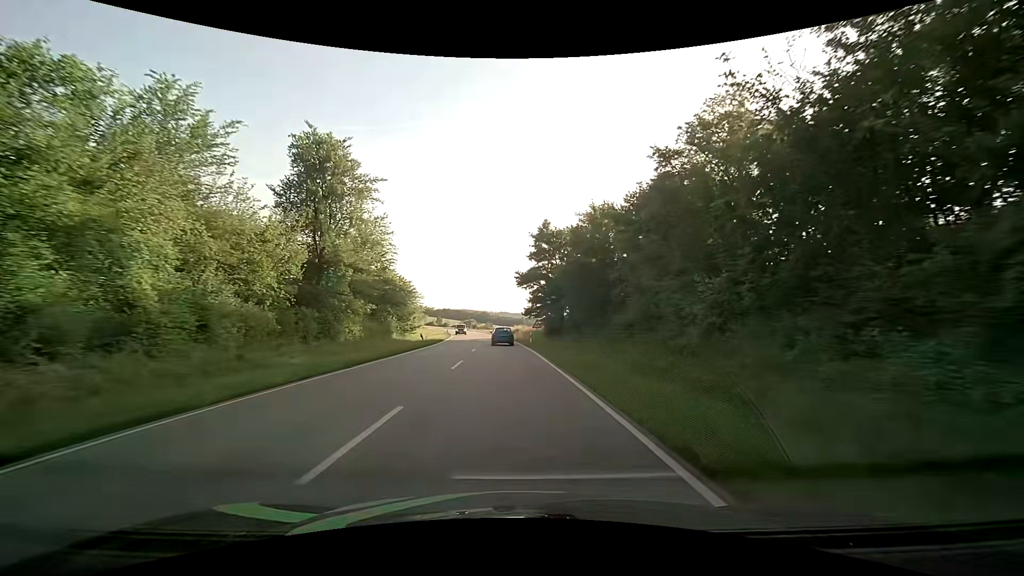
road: secondary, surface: asphalt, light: Day
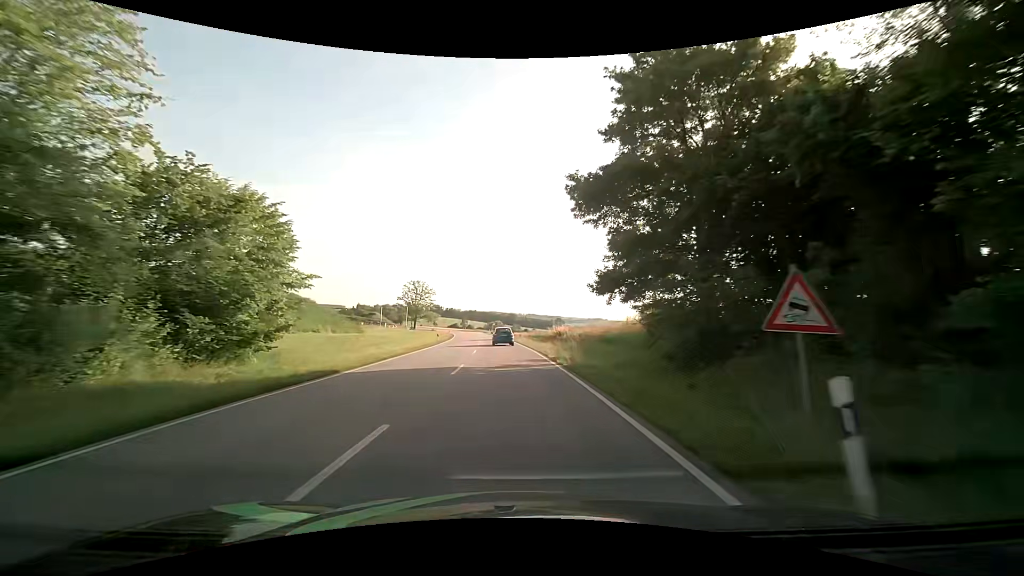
(-1.1, +37.9) m; -3°
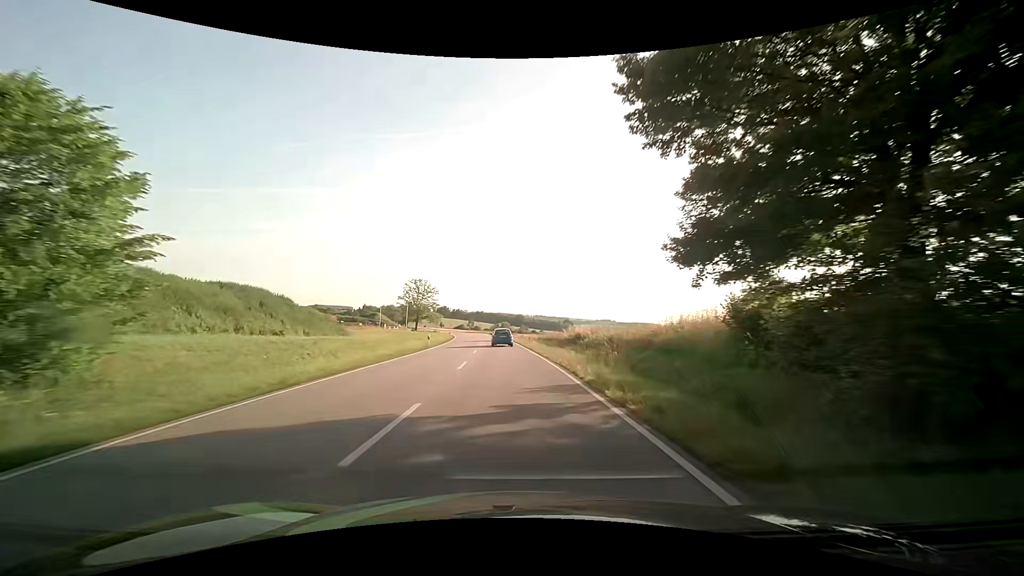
(-0.1, +9.7) m; -1°
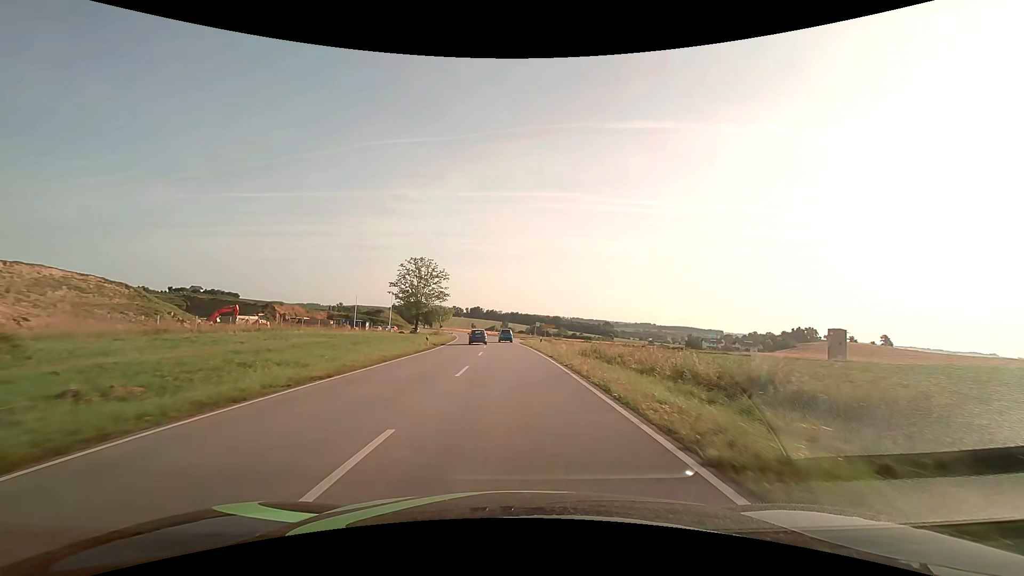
(-1.9, +51.0) m; -4°
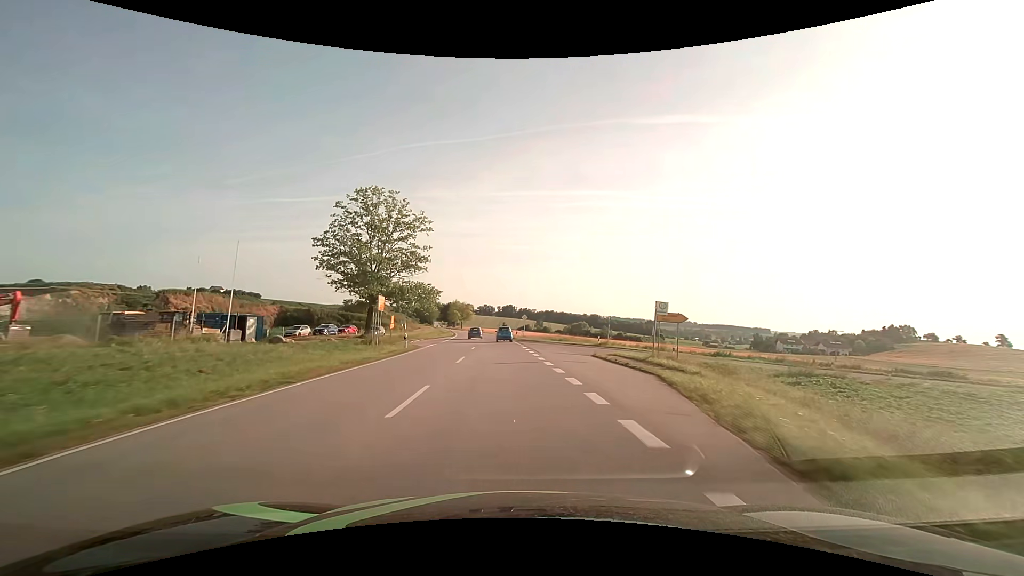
(-1.7, +55.3) m; -4°
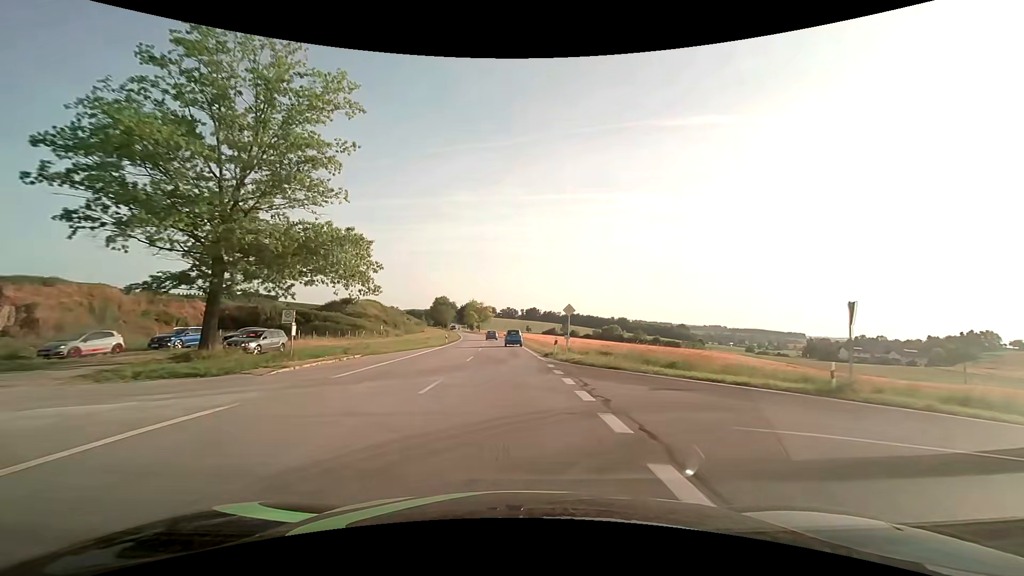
(-0.8, +33.0) m; -3°
